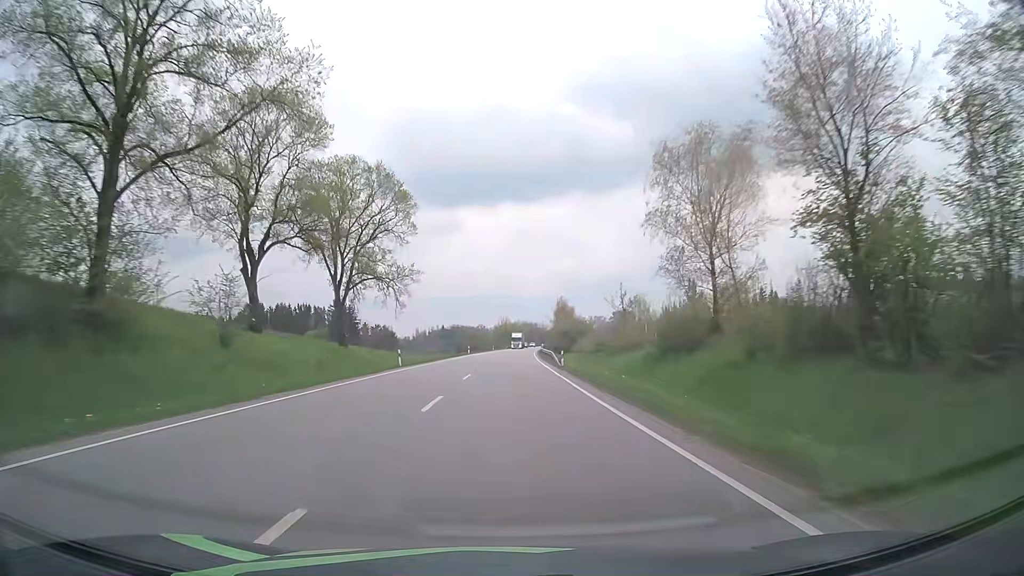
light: Day
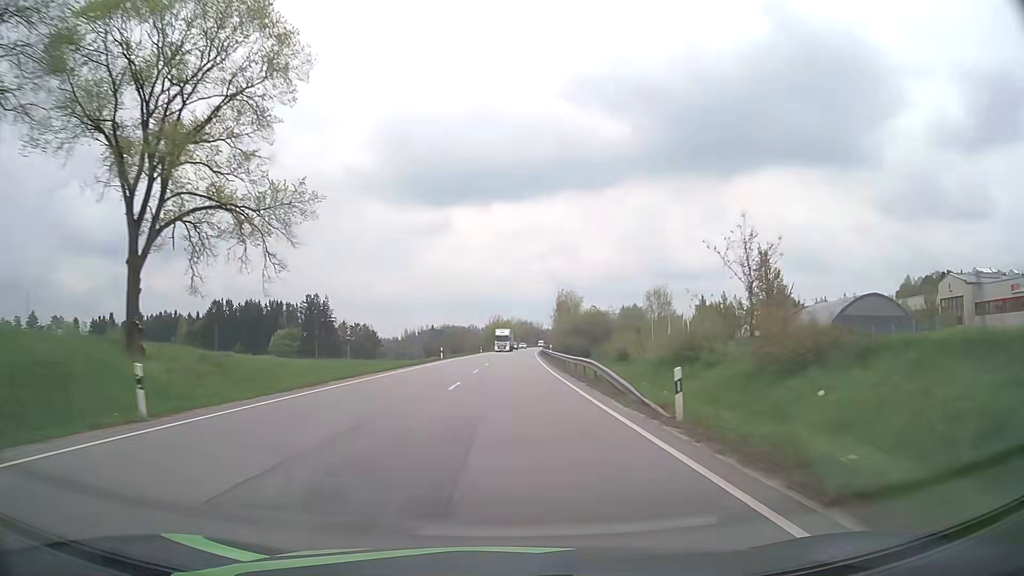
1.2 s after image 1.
(+0.2, +29.2) m; +1°
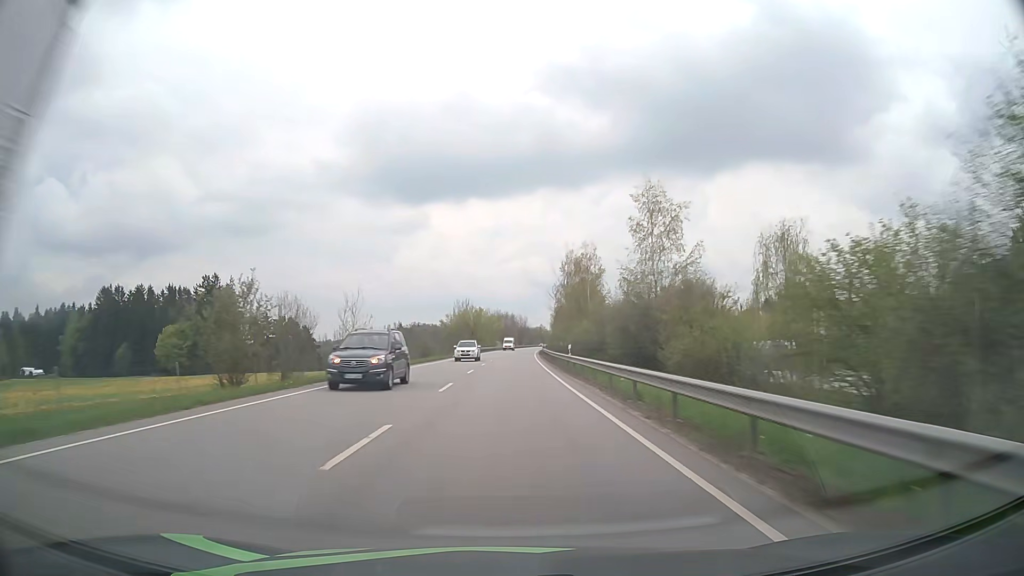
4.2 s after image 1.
(+1.5, +73.2) m; +2°
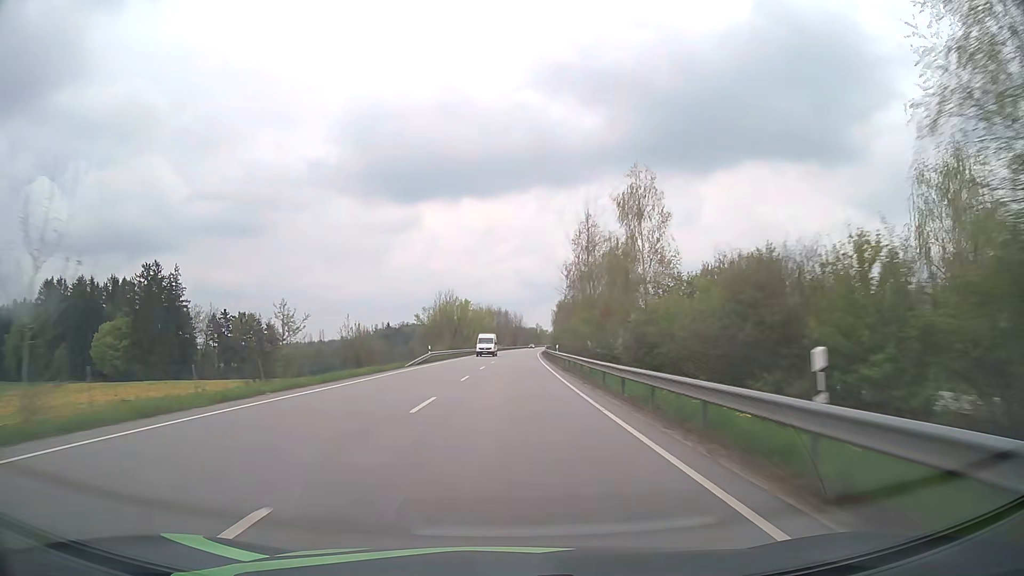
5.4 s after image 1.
(+0.1, +29.8) m; +1°
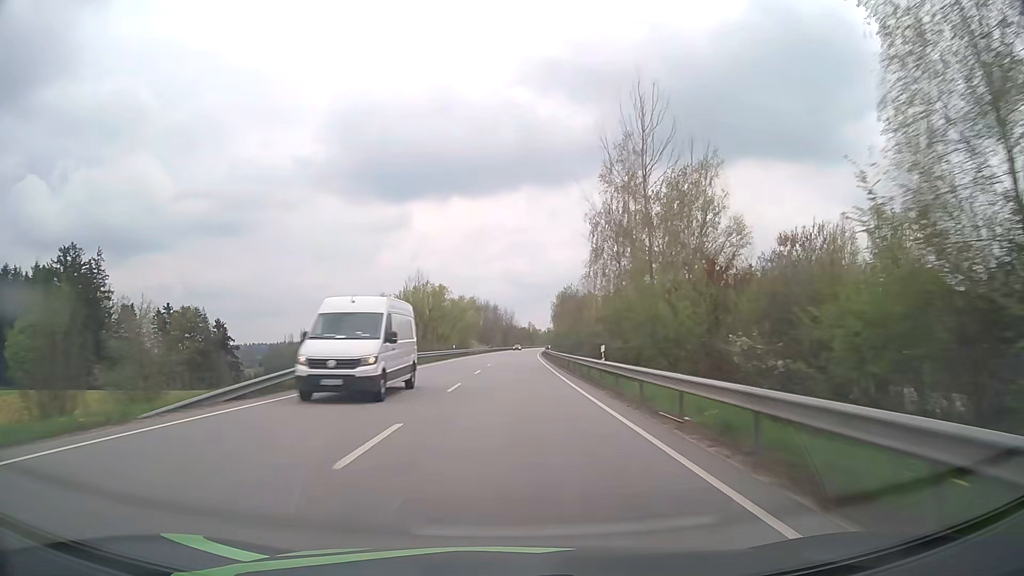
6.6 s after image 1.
(+0.2, +30.3) m; +1°
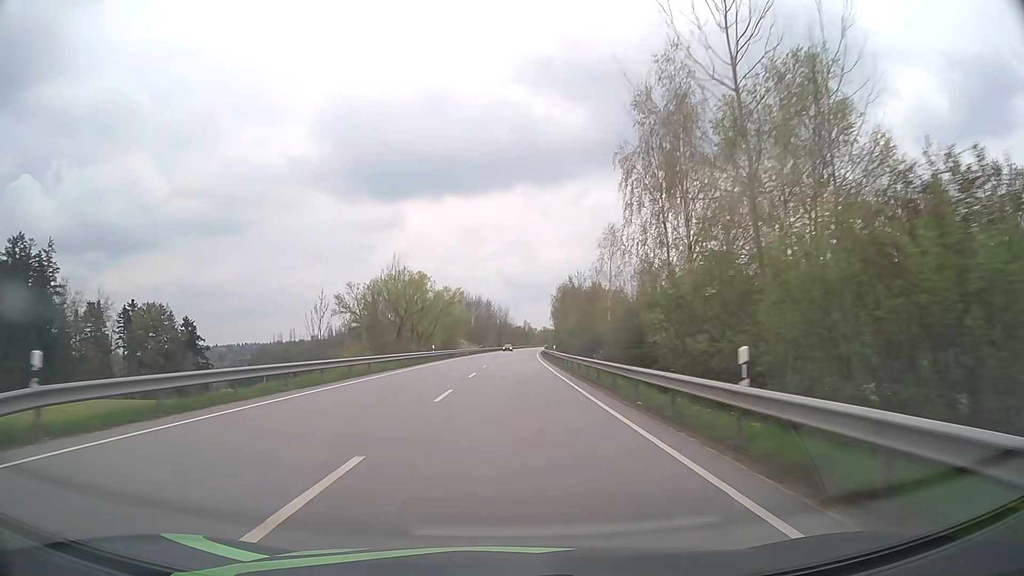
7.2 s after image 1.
(+0.1, +15.3) m; +1°
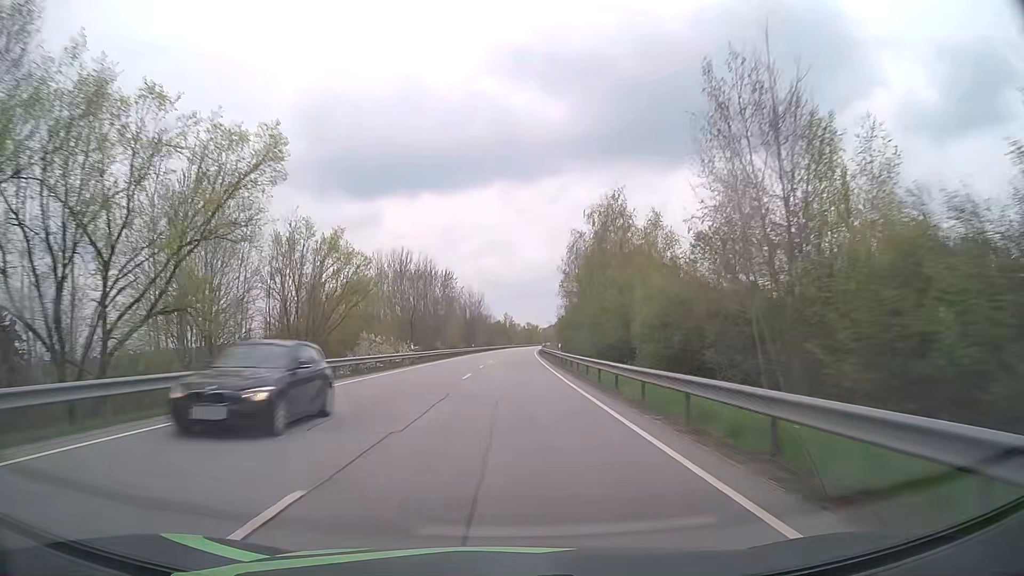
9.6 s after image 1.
(+1.0, +62.0) m; +2°
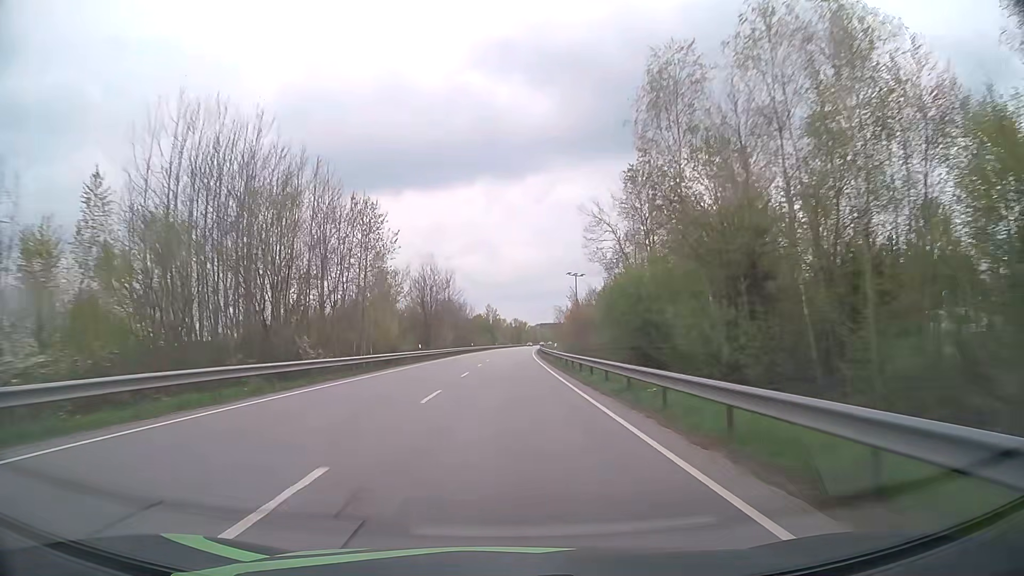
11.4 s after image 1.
(+0.6, +46.9) m; +1°
(0, +10) (0, +20) (0, +30) (0, +40) (0, +50) (+1, +60) (+1, +70) (+1, +80) (+1, +90) (+2, +100) m
